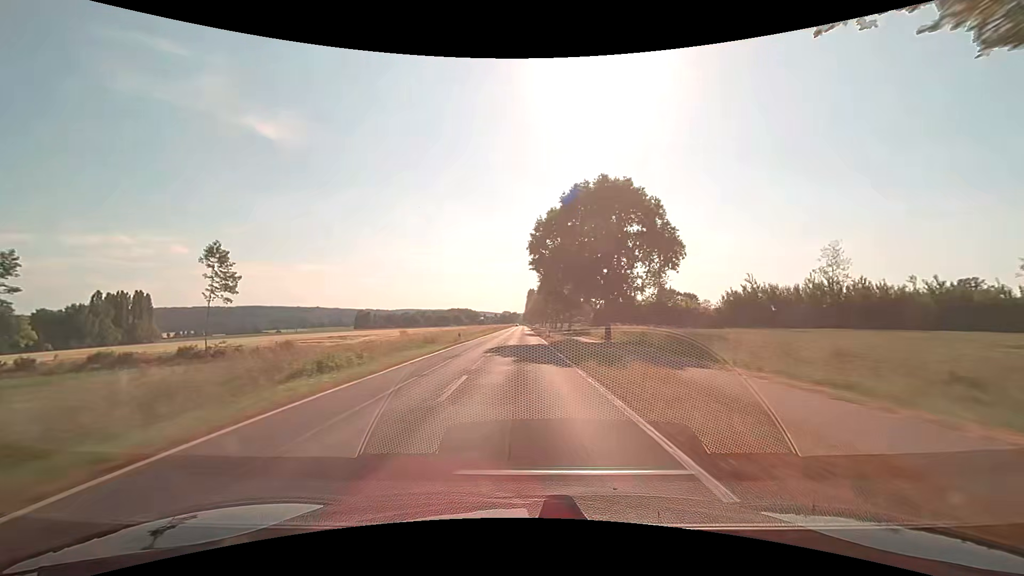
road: secondary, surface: asphalt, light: Day
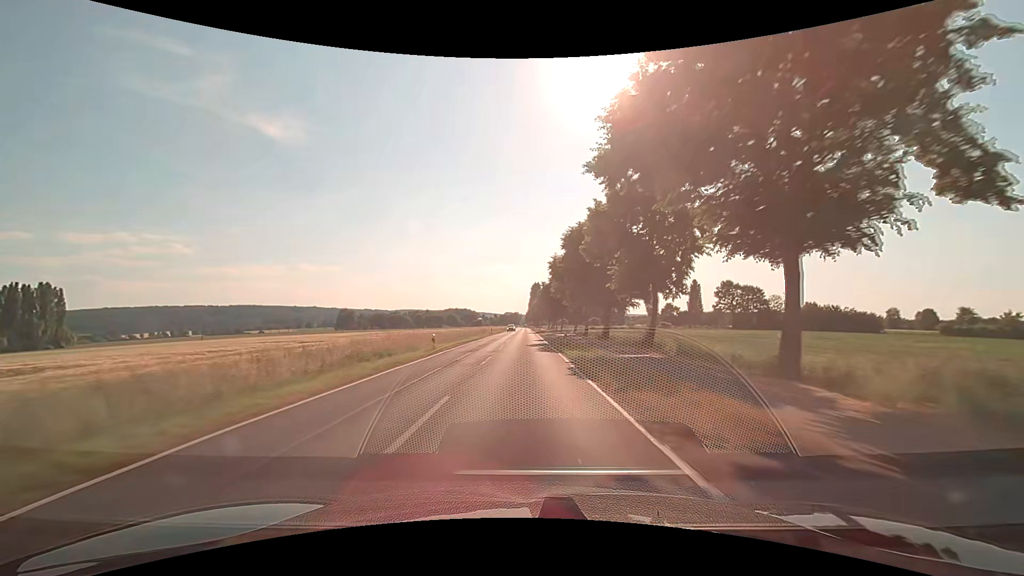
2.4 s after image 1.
(0.0, +63.2) m; 0°
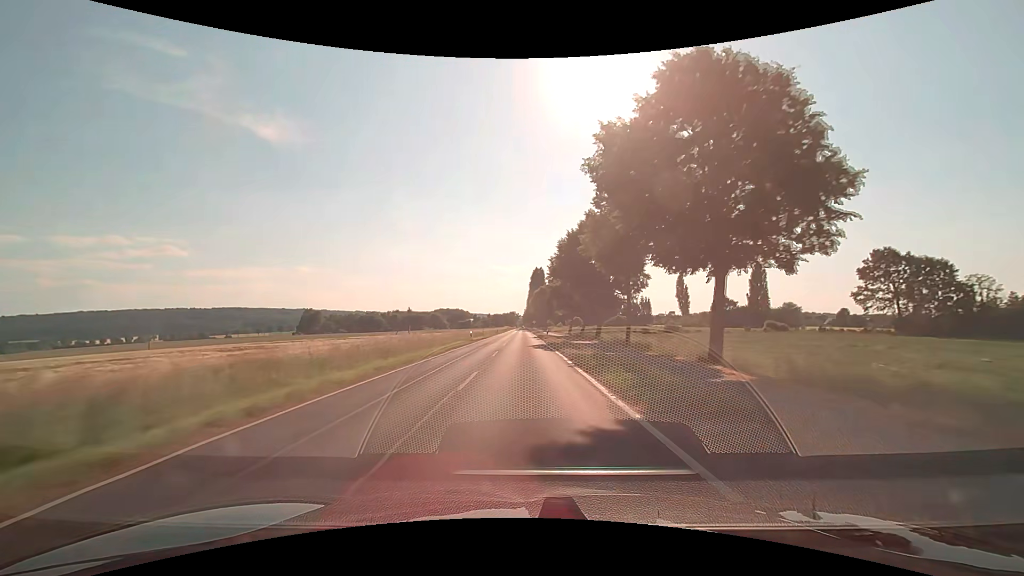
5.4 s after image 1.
(+0.1, +78.9) m; 0°
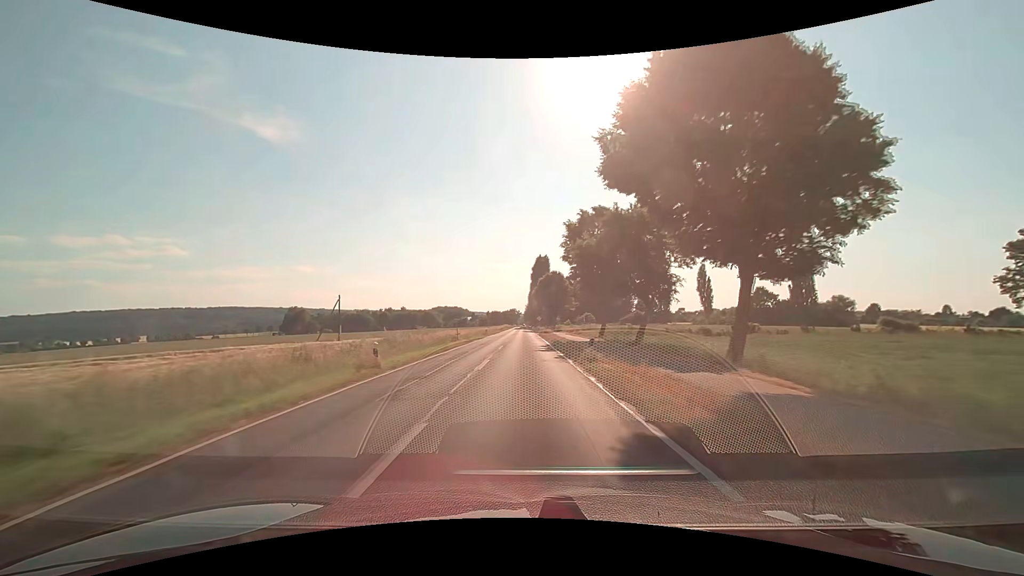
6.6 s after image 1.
(-0.1, +31.6) m; 0°
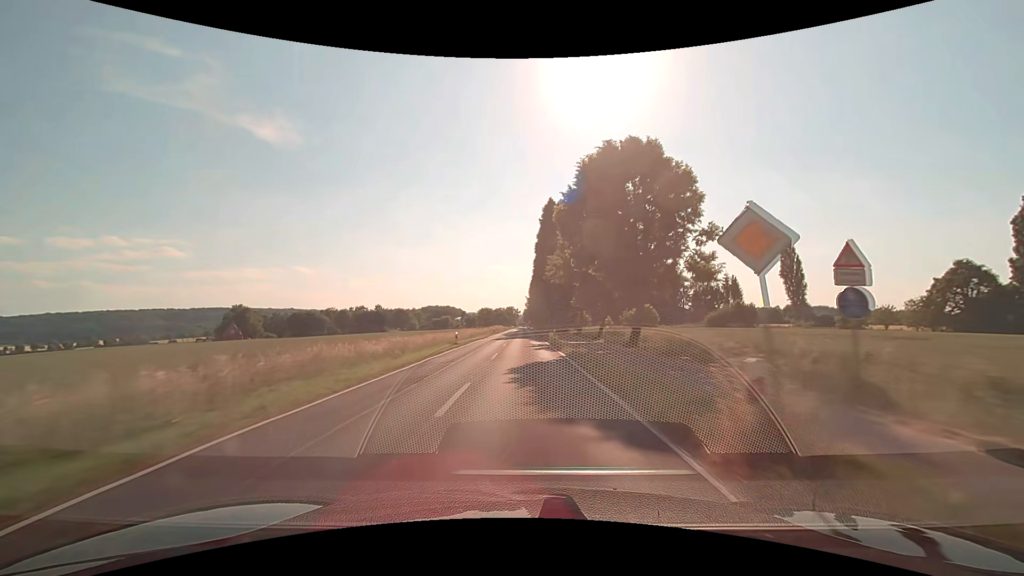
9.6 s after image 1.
(0.0, +79.0) m; 0°
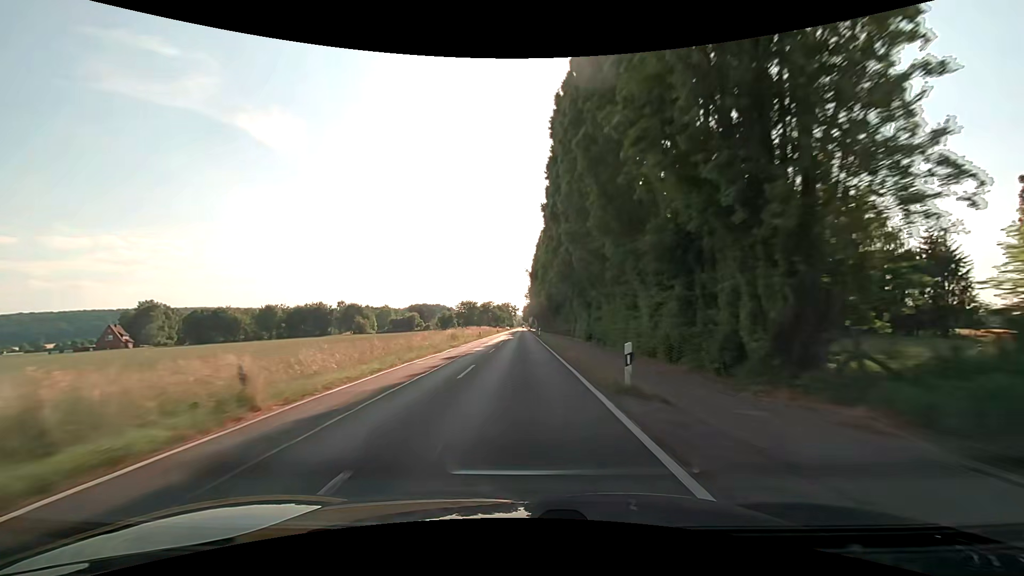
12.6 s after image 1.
(0.0, +78.9) m; 0°
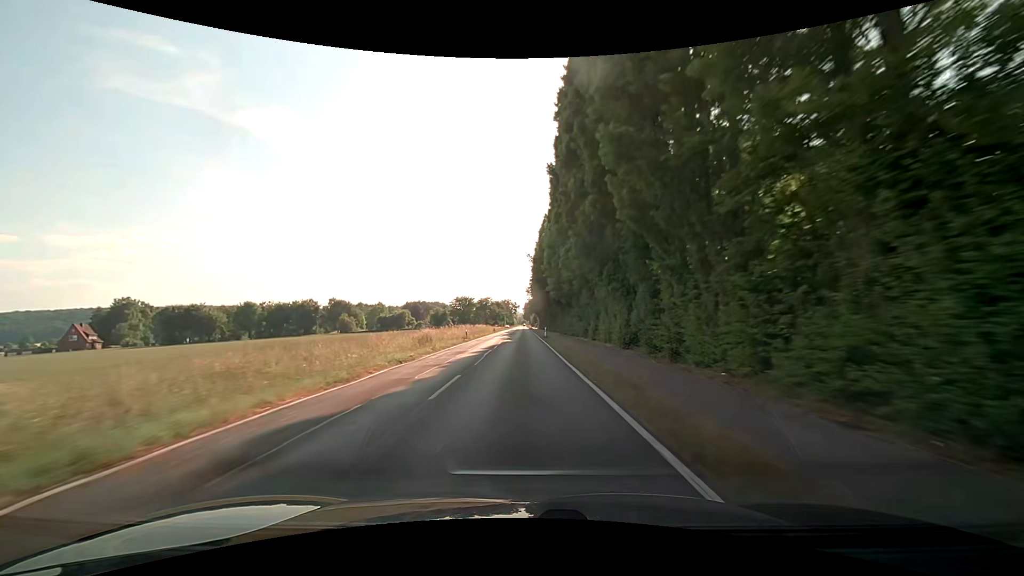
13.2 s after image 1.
(-0.1, +15.7) m; 0°
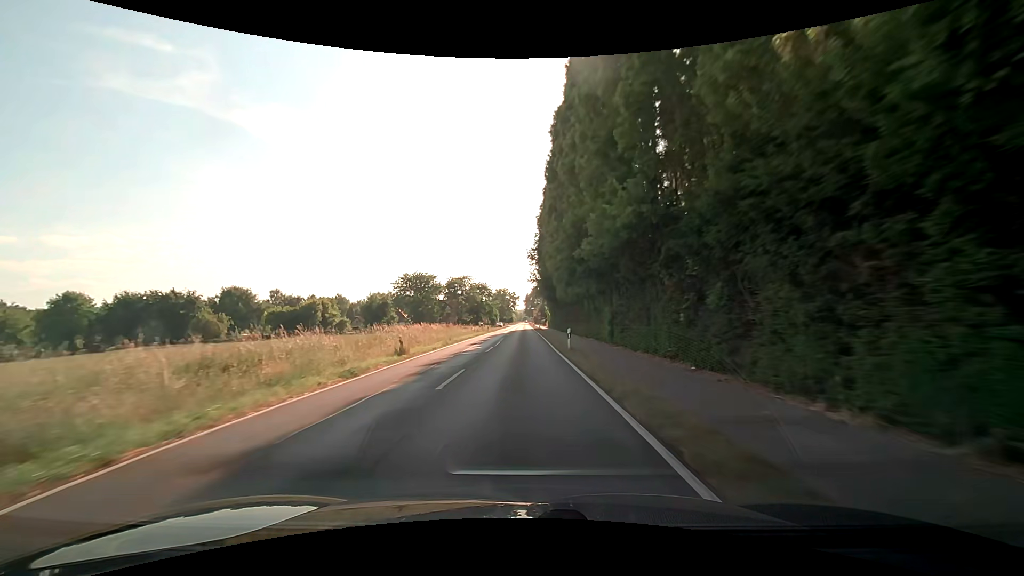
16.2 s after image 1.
(-0.1, +70.2) m; 0°
(0, +10) (0, +20) (0, +30) (0, +40) (0, +50) (0, +60) (0, +70) (0, +80) (0, +90) (0, +100) m
